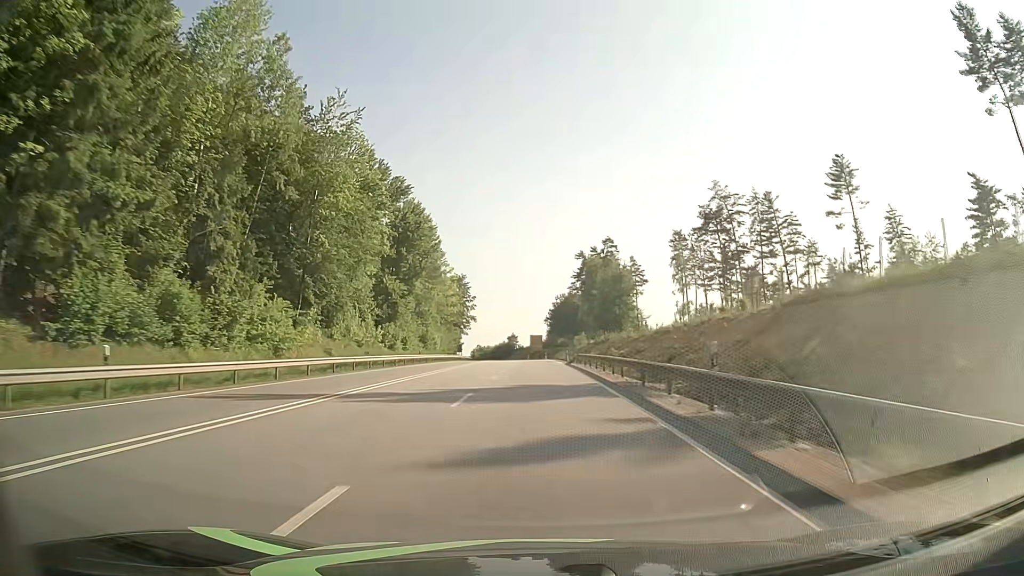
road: primary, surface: asphalt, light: Day
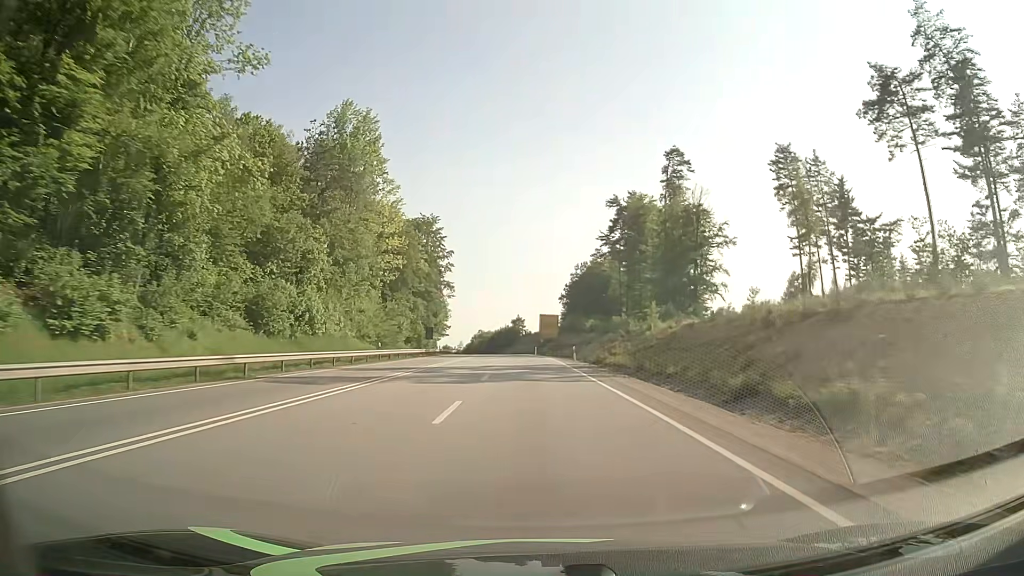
(-0.1, +63.6) m; -1°
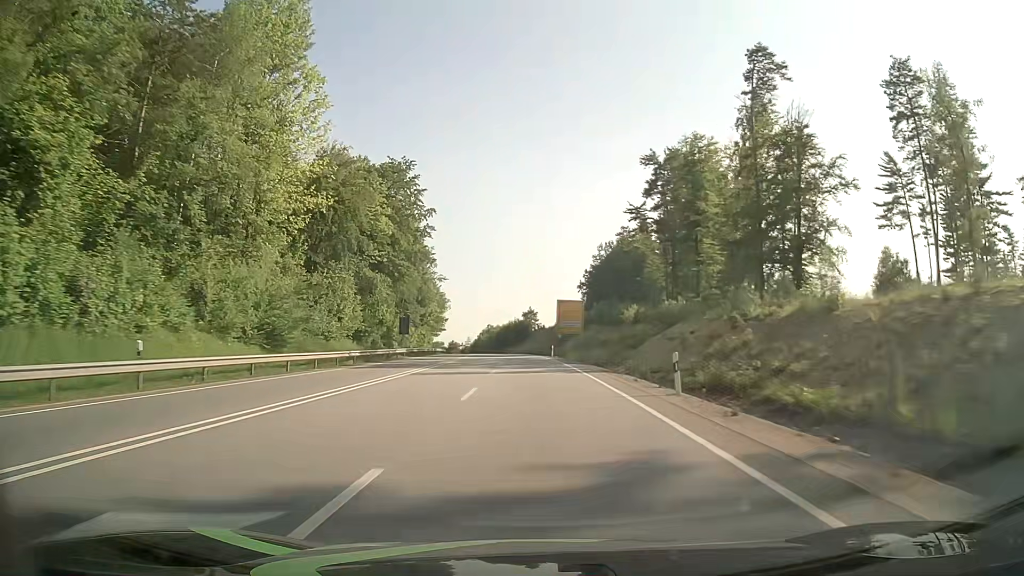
(-0.3, +31.8) m; -1°
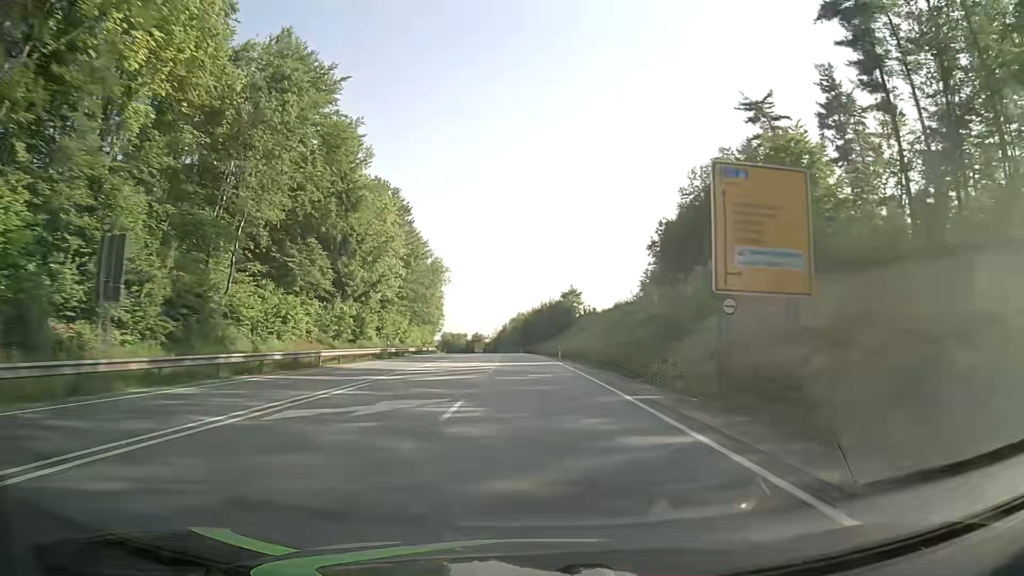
(-1.5, +63.7) m; -3°
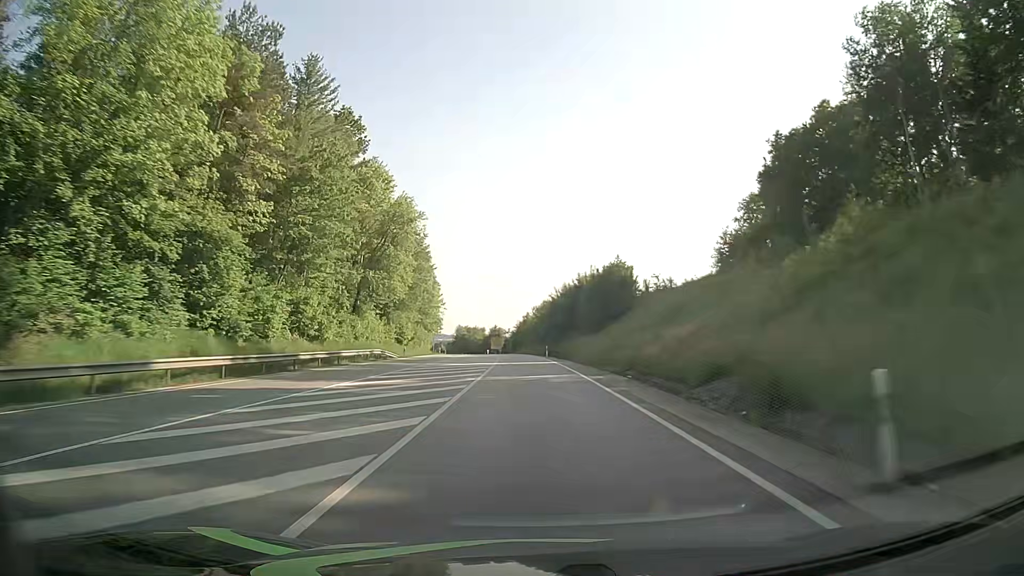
(-1.1, +47.8) m; -2°
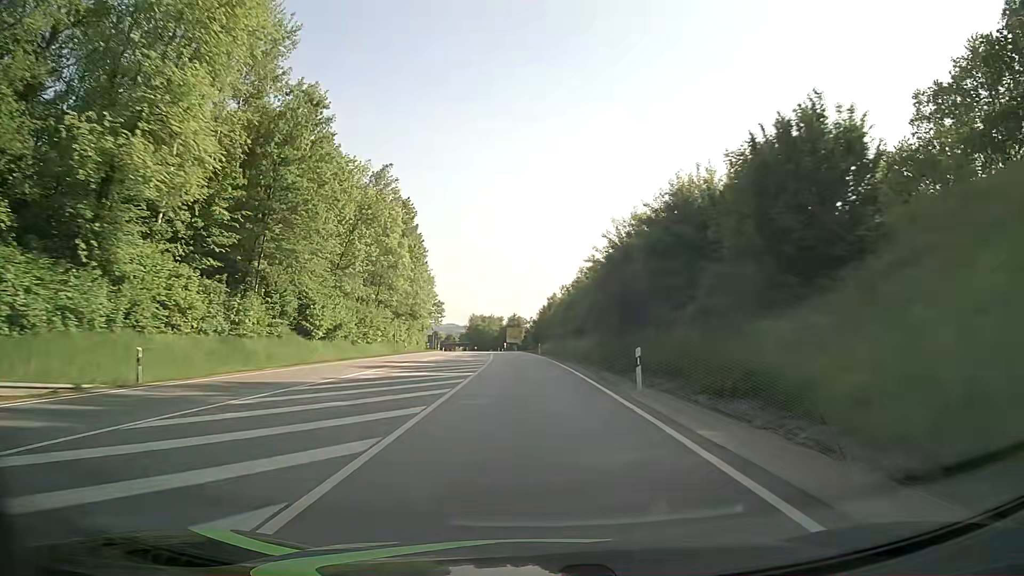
(-0.9, +47.2) m; -2°
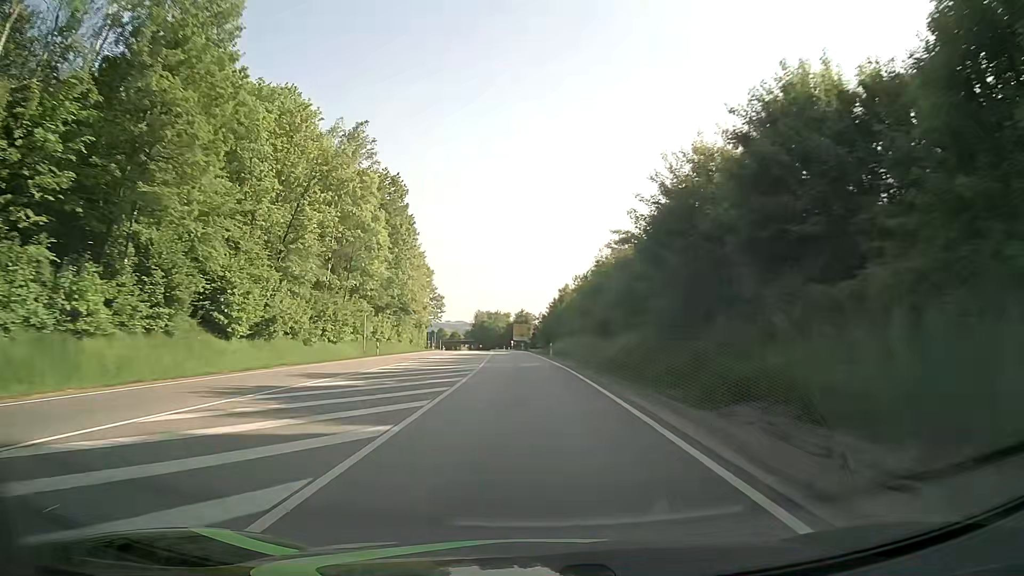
(-0.2, +15.3) m; -1°
(0, +10) (0, +20) (-1, +30) (-1, +40) (-1, +50) (-2, +60) (-2, +70) (-3, +80) (-4, +90) (-5, +100) m
